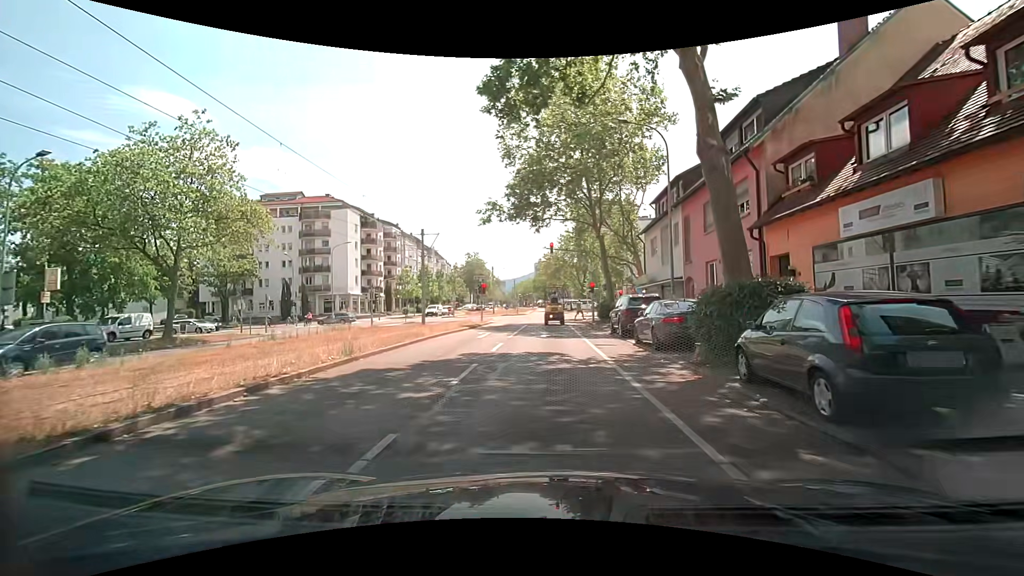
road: tertiary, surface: asphalt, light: Day
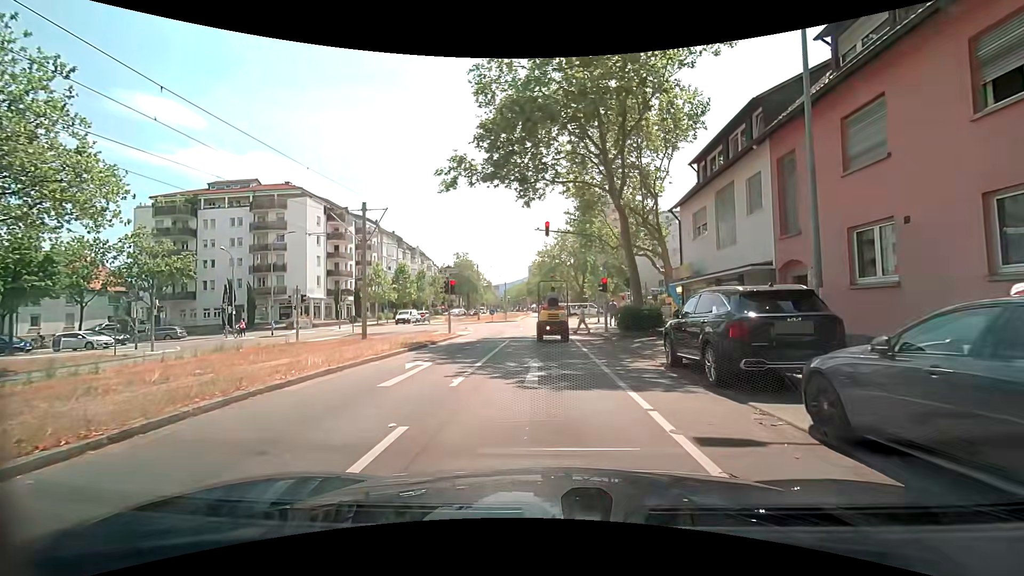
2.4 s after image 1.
(0.0, +11.4) m; 0°
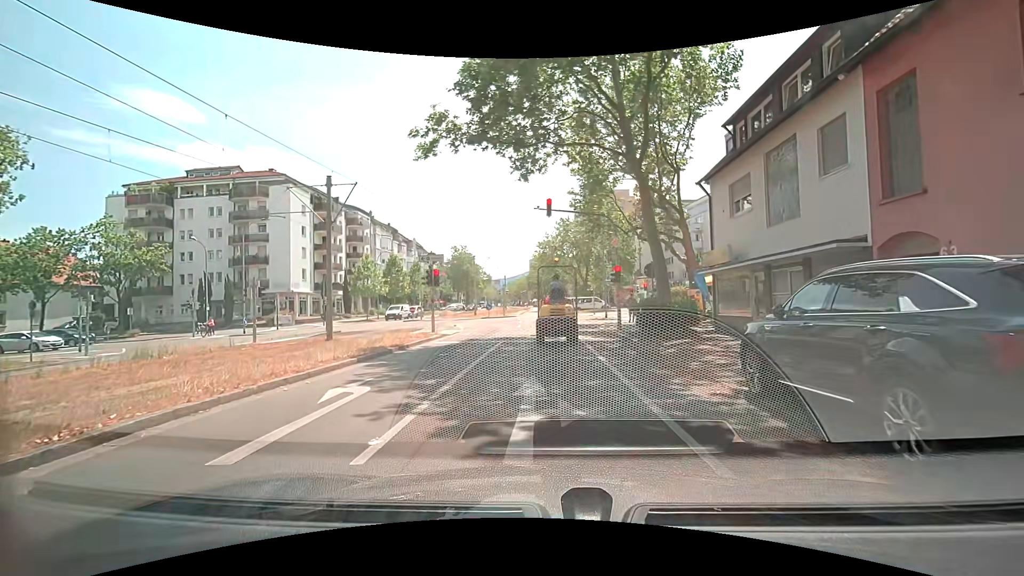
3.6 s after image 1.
(+0.1, +4.4) m; +1°
